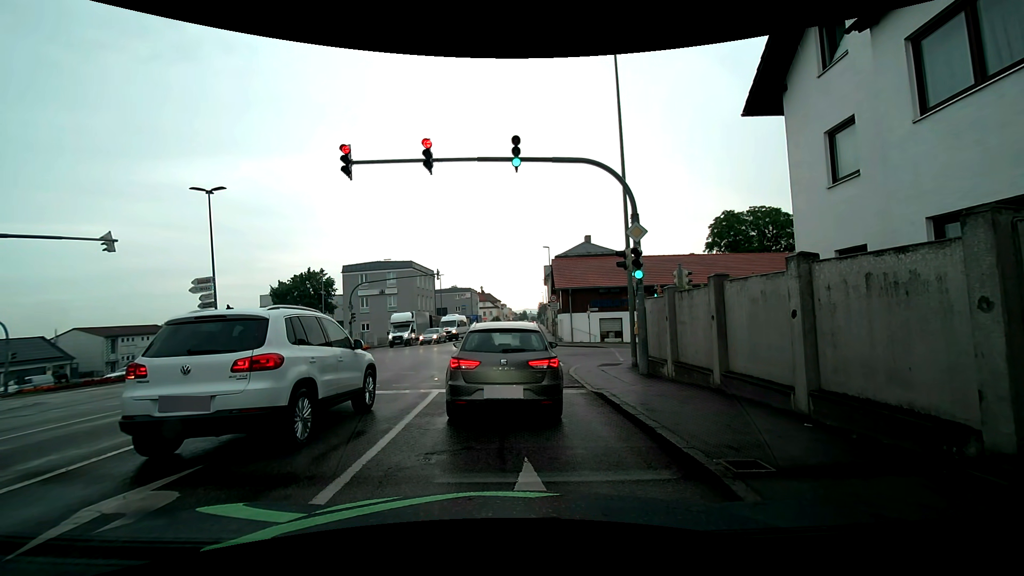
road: tertiary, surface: asphalt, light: Day
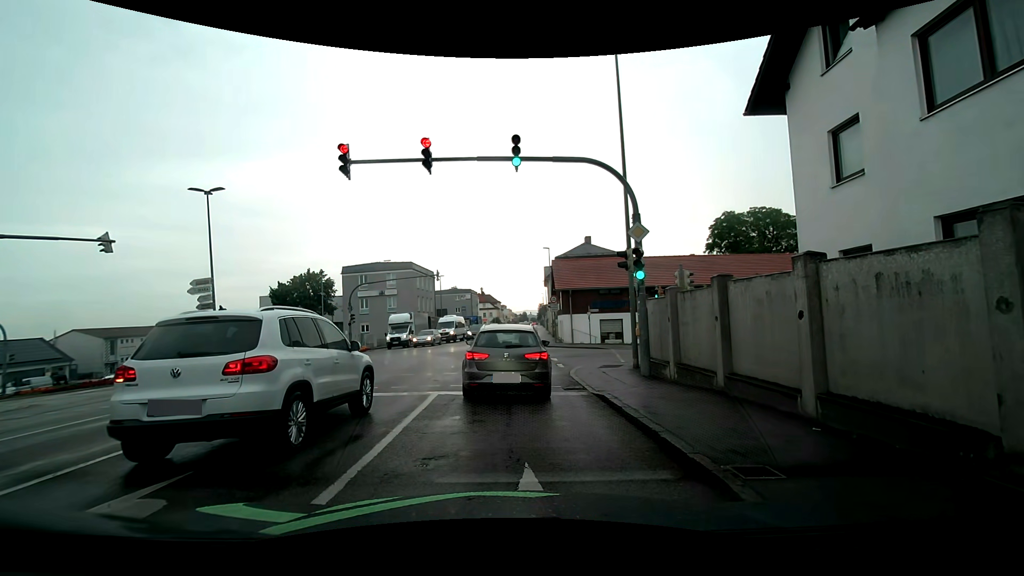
(0.0, +0.1) m; 0°
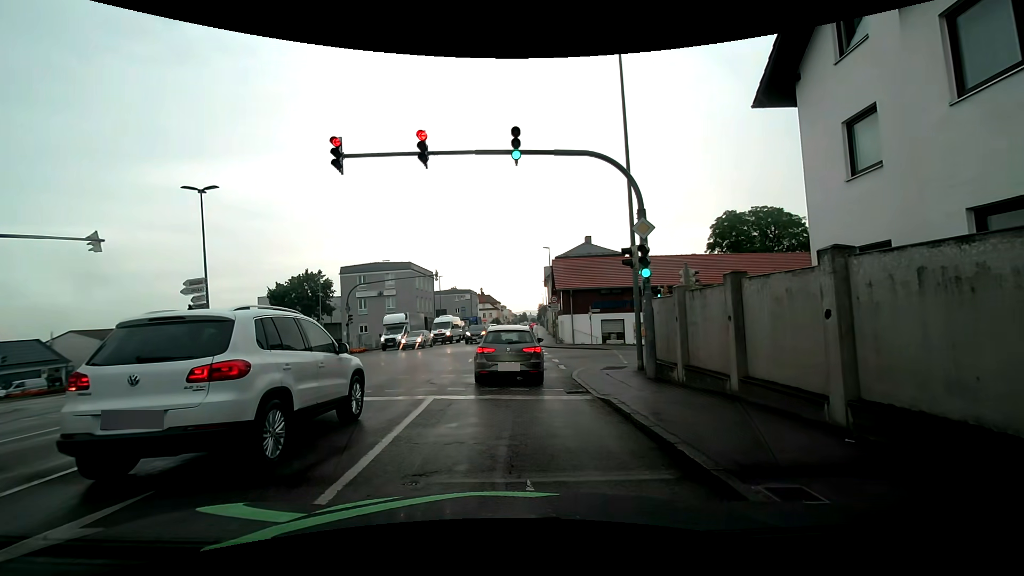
(0.0, +0.7) m; +1°
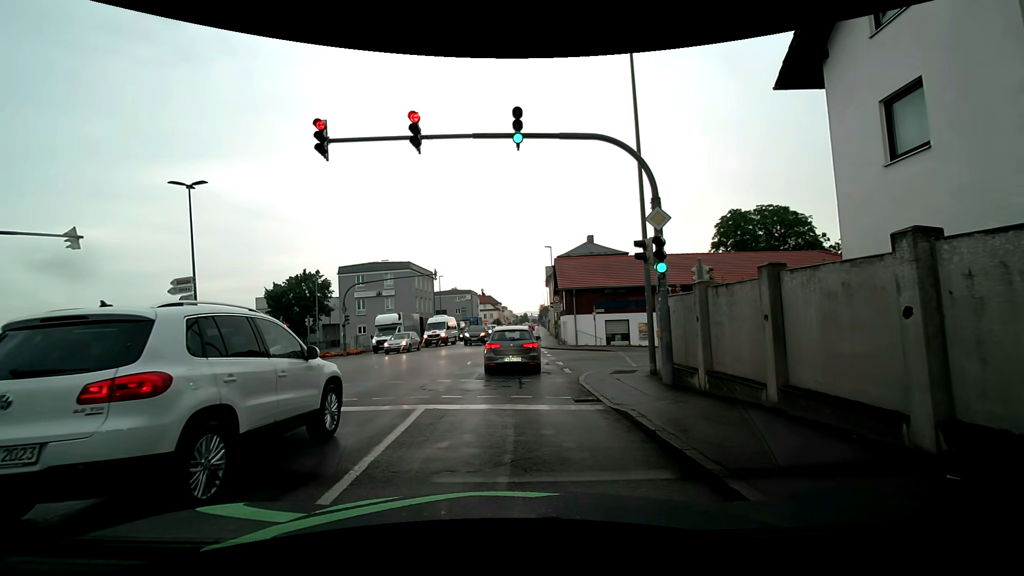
(0.0, +1.3) m; -2°
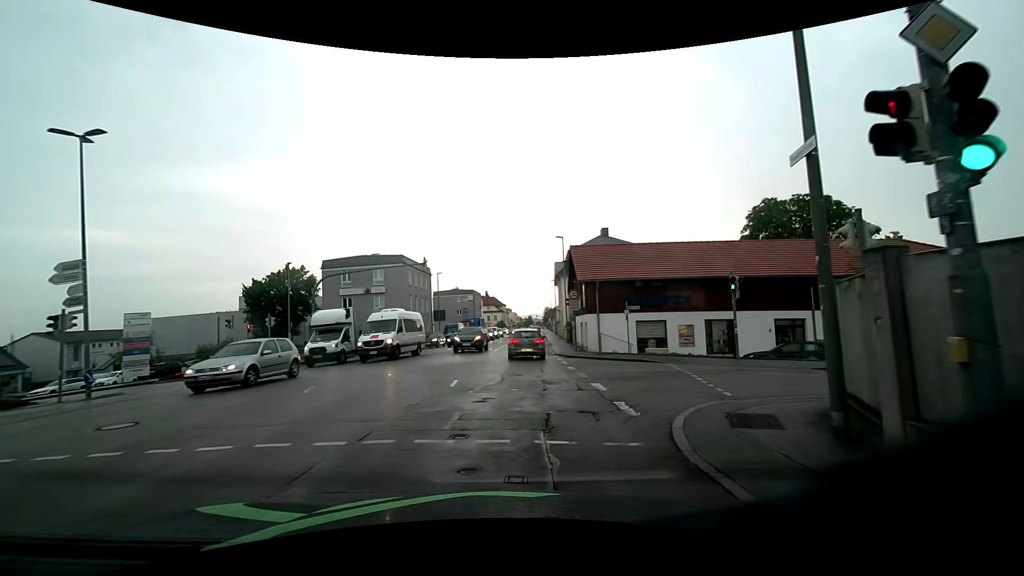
(-0.1, +7.7) m; -1°
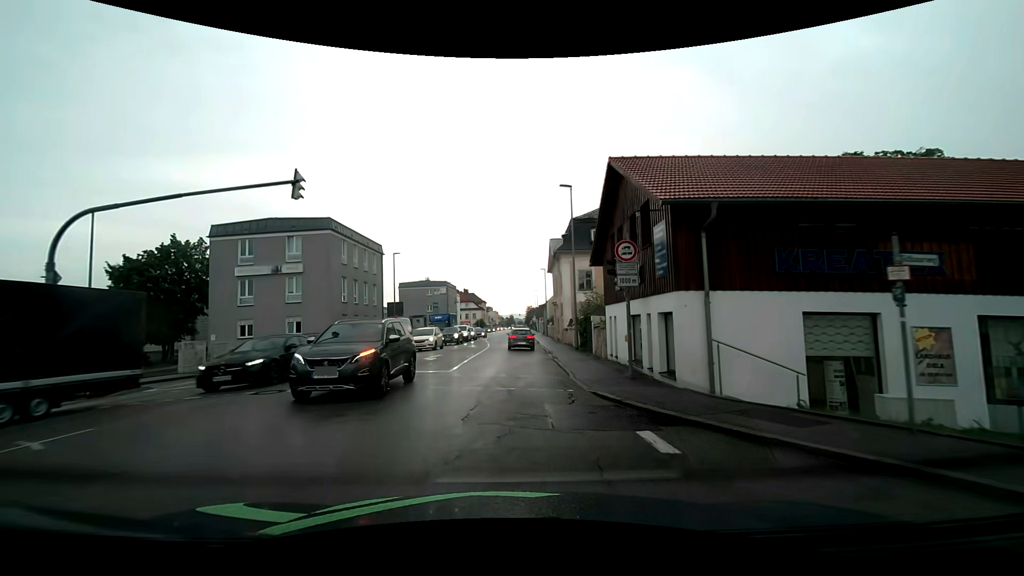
(+0.4, +17.9) m; +2°
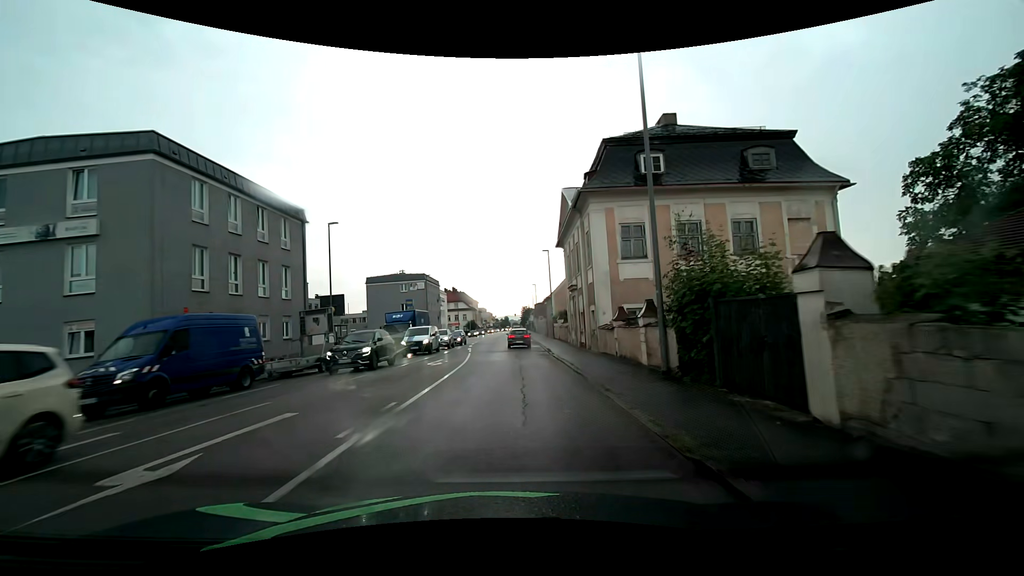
(+0.2, +18.2) m; 0°
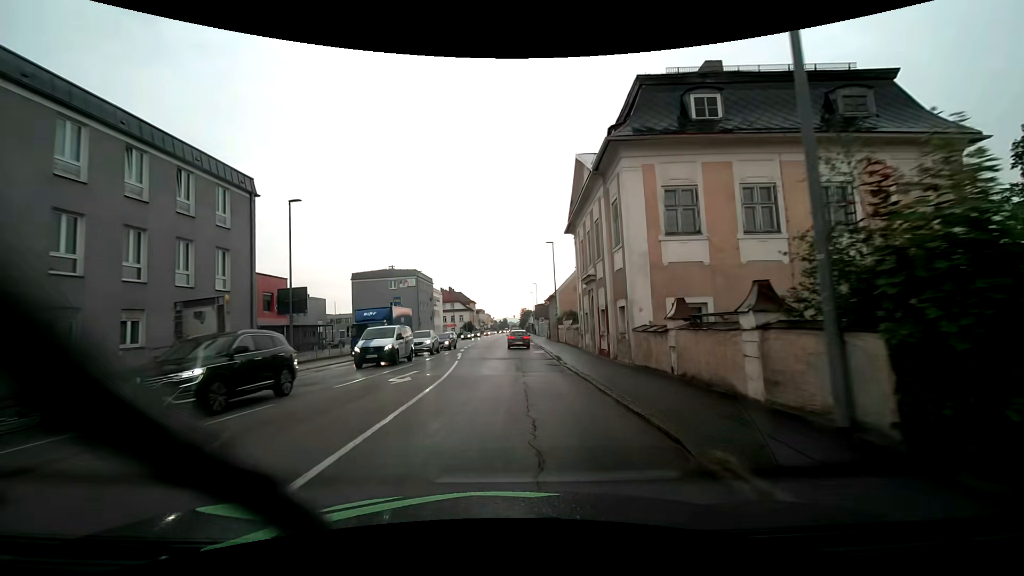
(+0.1, +6.7) m; +1°
(0, +10) (0, +20) (0, +30) (-1, +40) (-1, +50) (-1, +60) (-1, +70) (-1, +80) (-1, +90) (-1, +100) m
